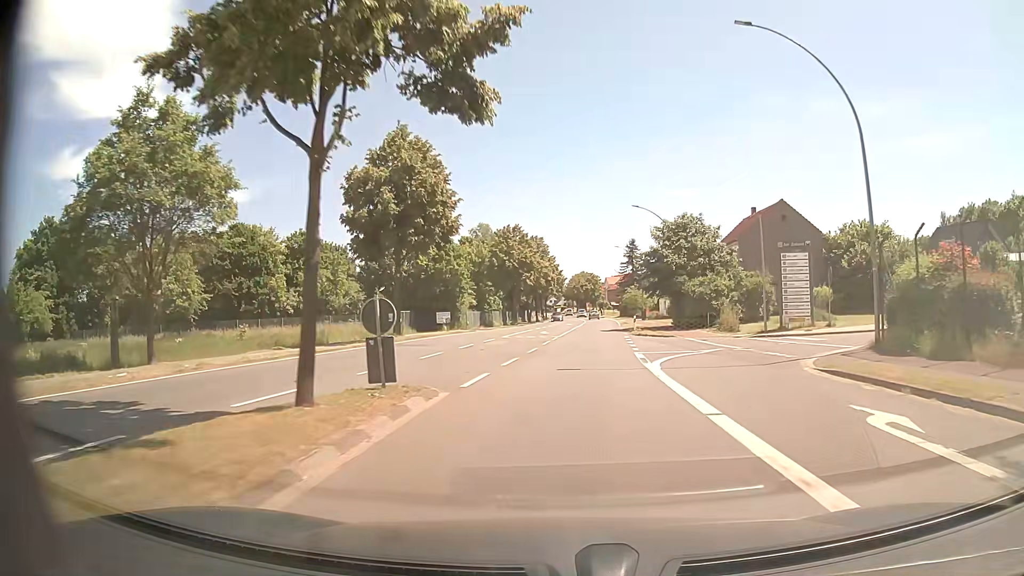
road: primary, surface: asphalt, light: Day
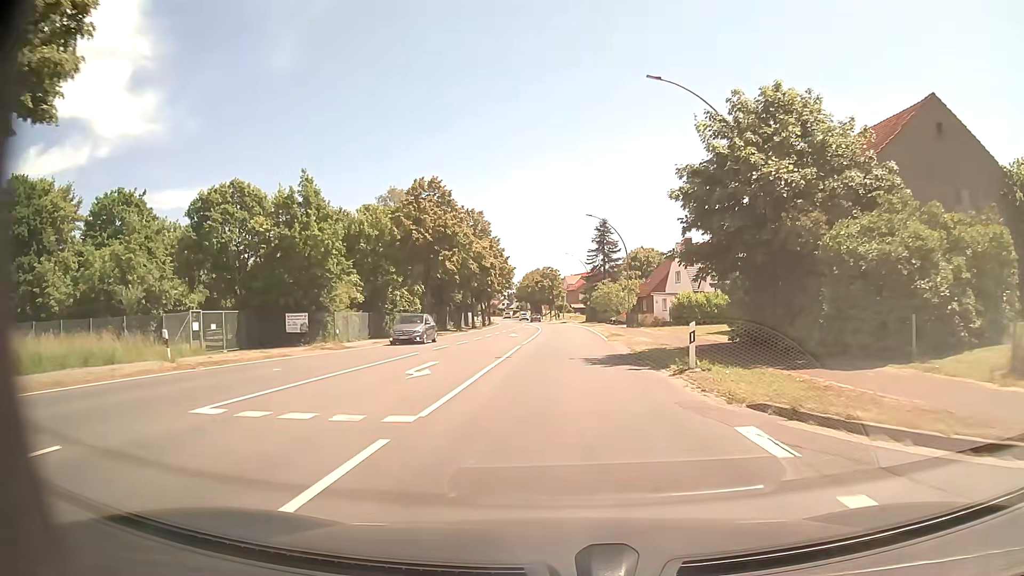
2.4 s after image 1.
(+0.9, +31.1) m; +3°
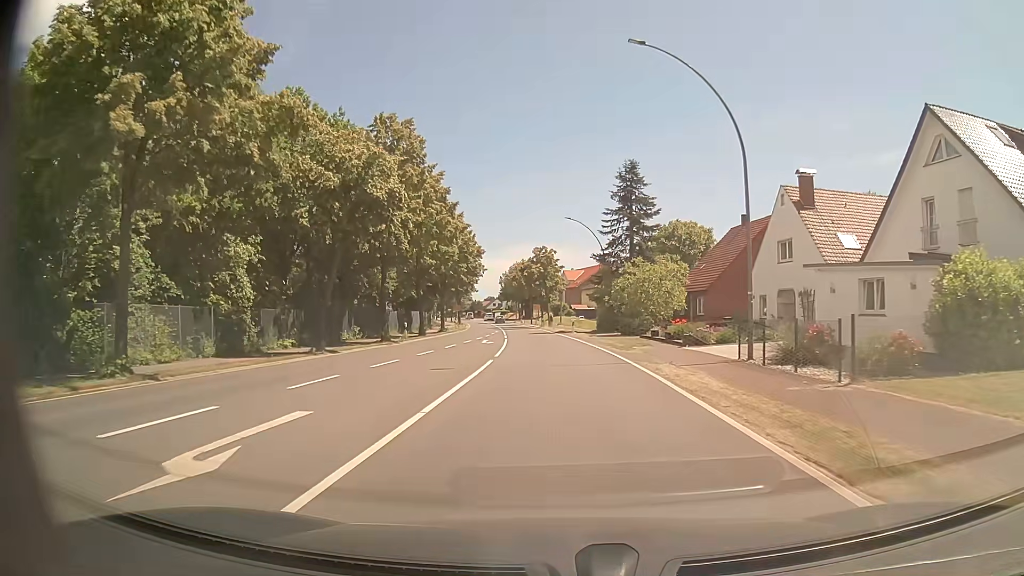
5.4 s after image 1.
(+0.2, +38.8) m; 0°
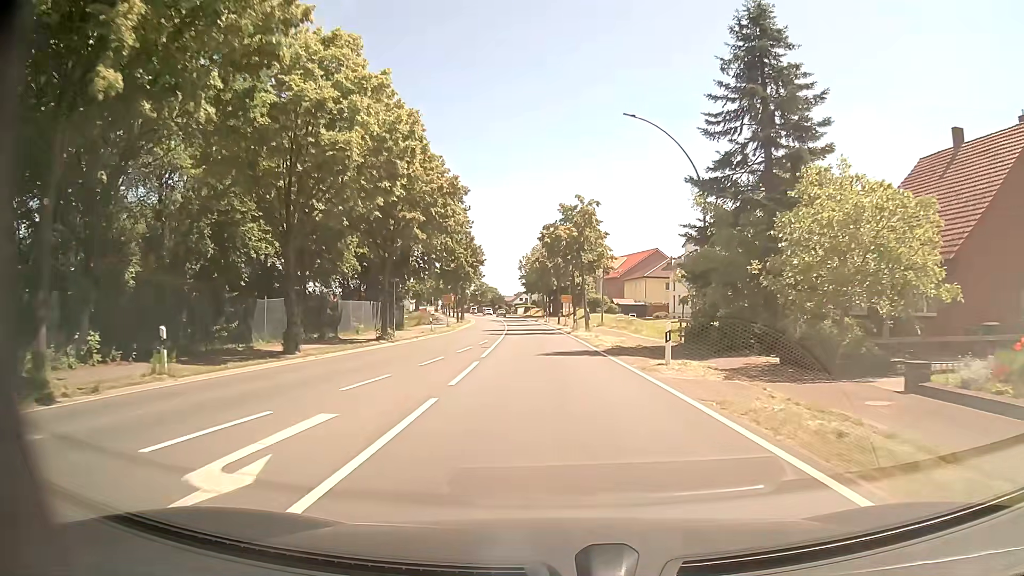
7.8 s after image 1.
(-0.6, +31.0) m; -3°
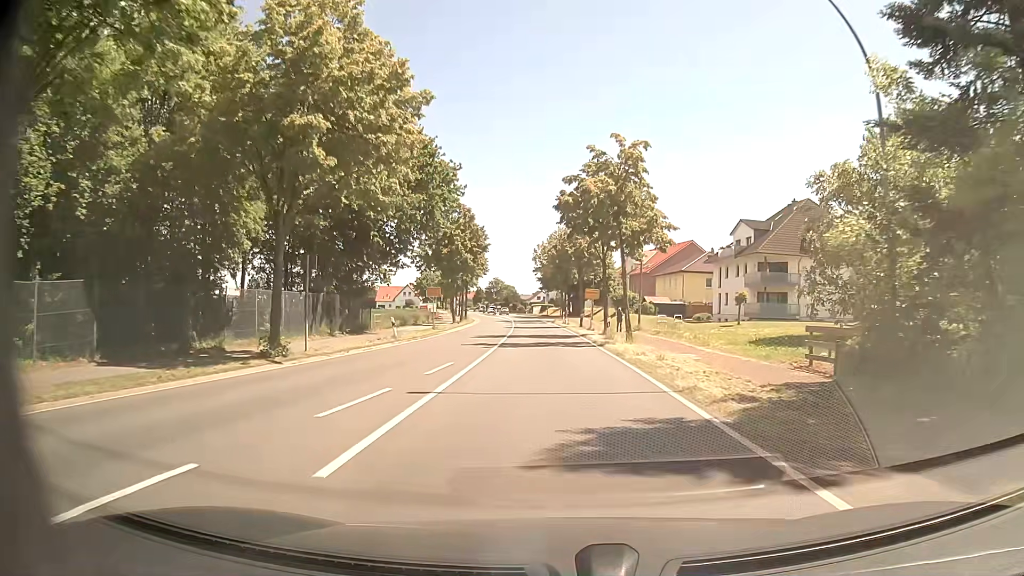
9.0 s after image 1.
(-0.2, +15.5) m; -1°
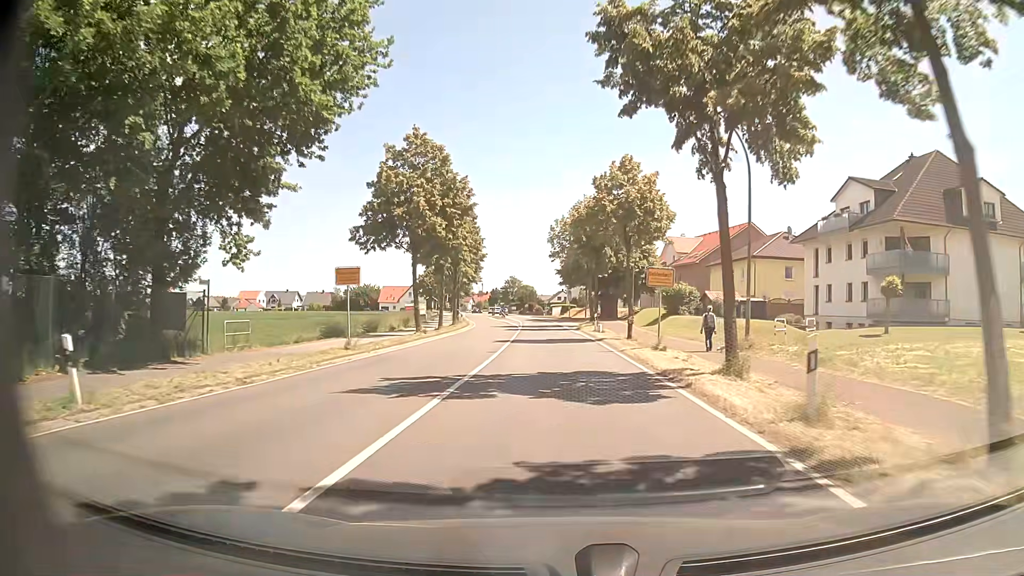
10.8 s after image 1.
(-0.4, +23.3) m; -2°
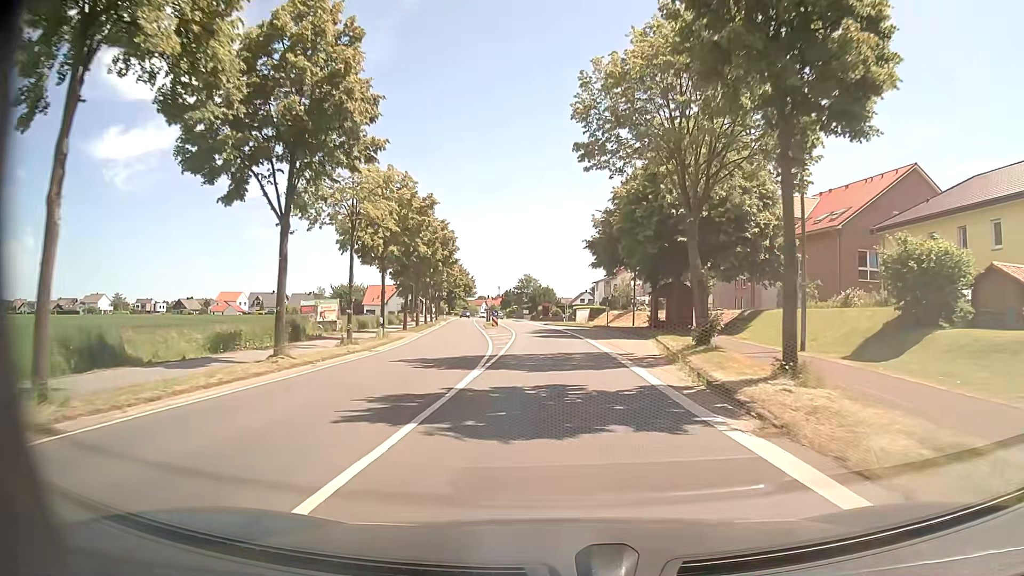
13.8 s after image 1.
(-0.4, +38.7) m; -1°
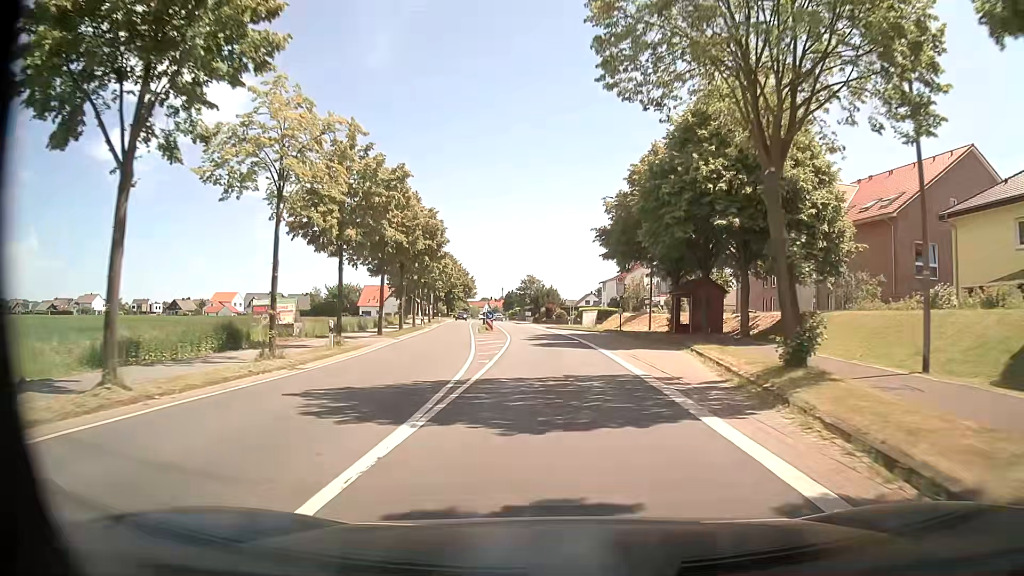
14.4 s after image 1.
(0.0, +7.7) m; -1°
(0, +10) (0, +20) (-1, +30) (-1, +40) (-2, +50) (-3, +60) (-4, +70) (-5, +80) (-6, +90) (-7, +100) m
